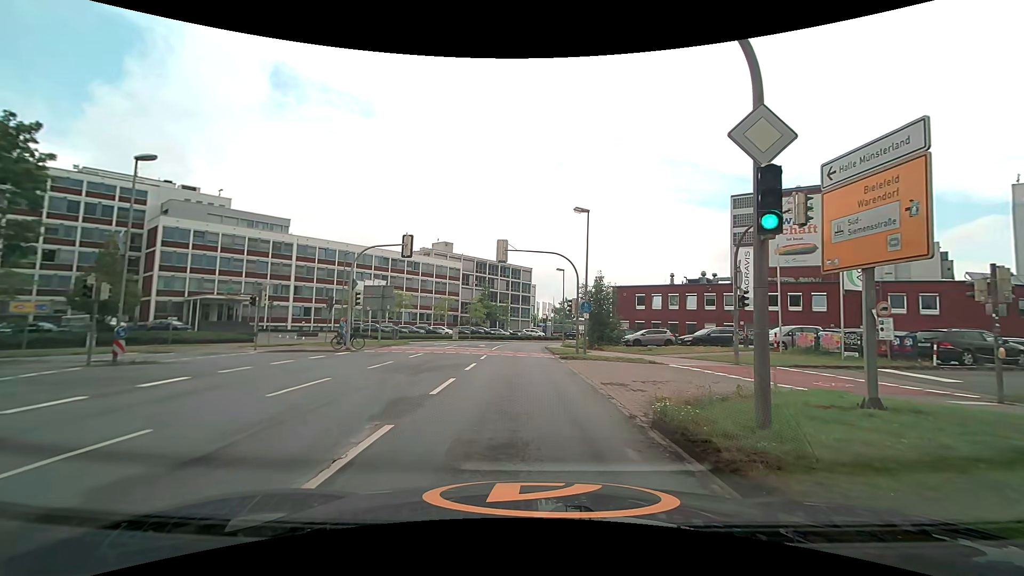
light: Day
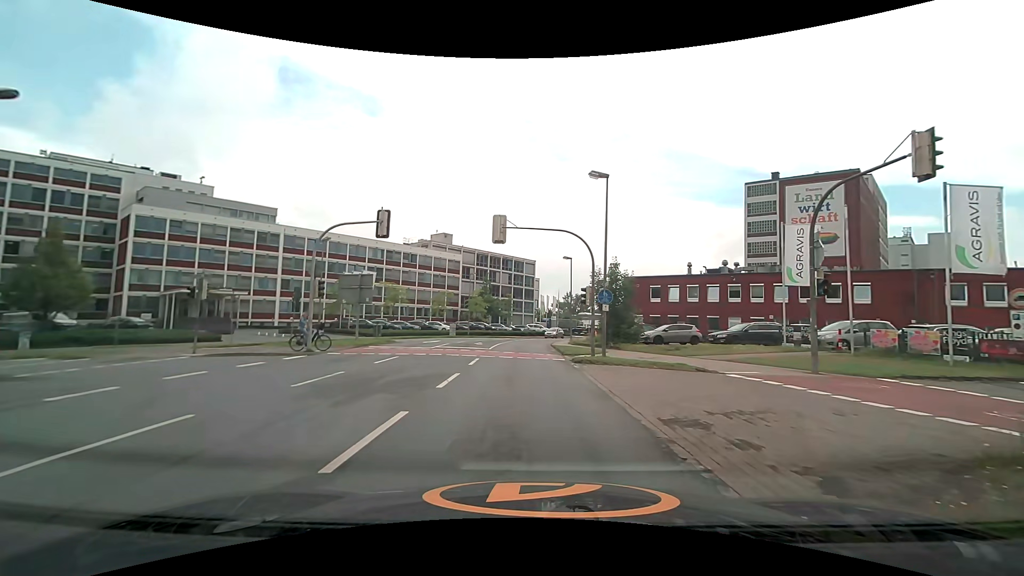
(0.0, +5.7) m; 0°
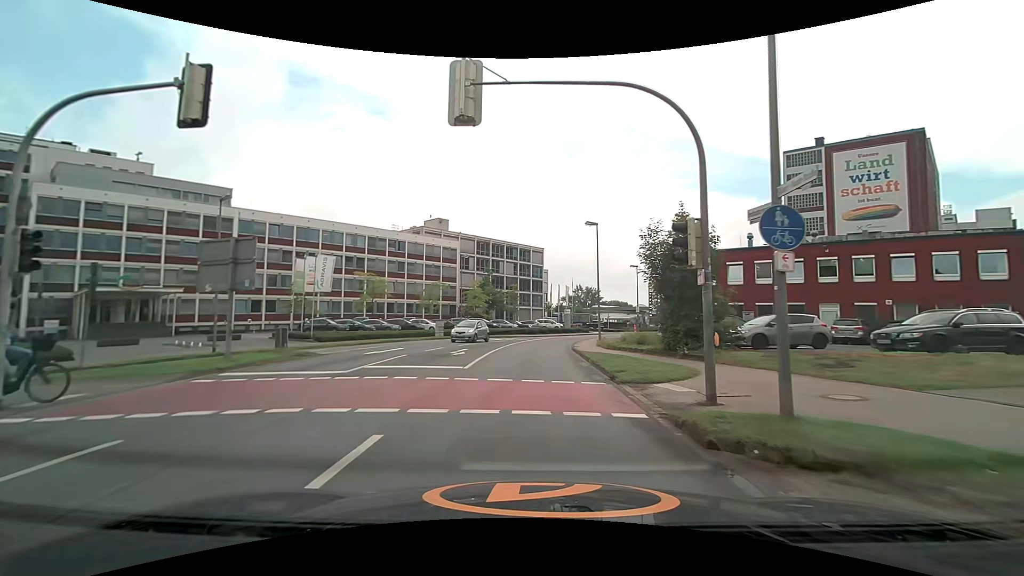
(0.0, +14.0) m; -1°
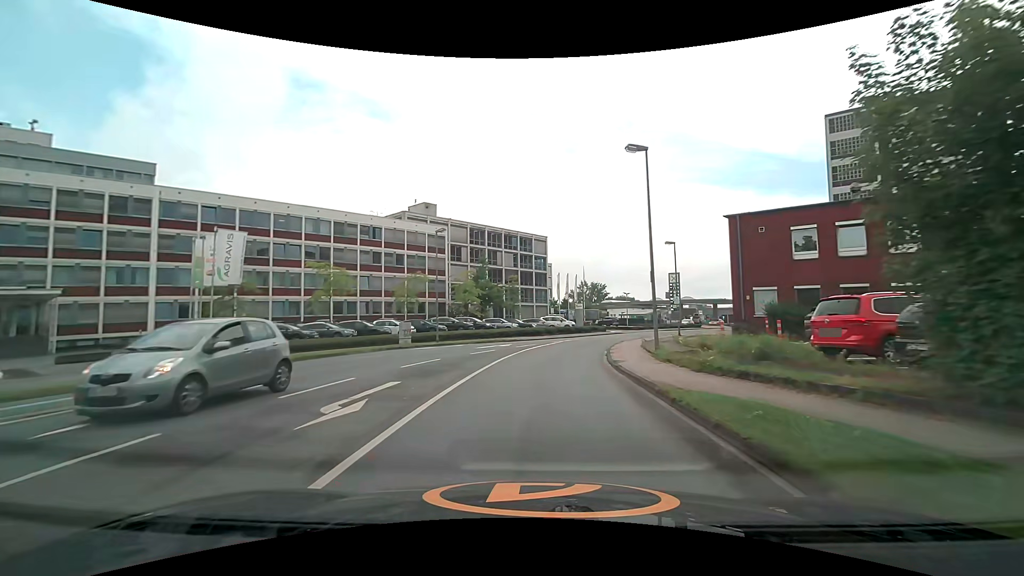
(0.0, +13.7) m; 0°
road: unclassified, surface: asphalt
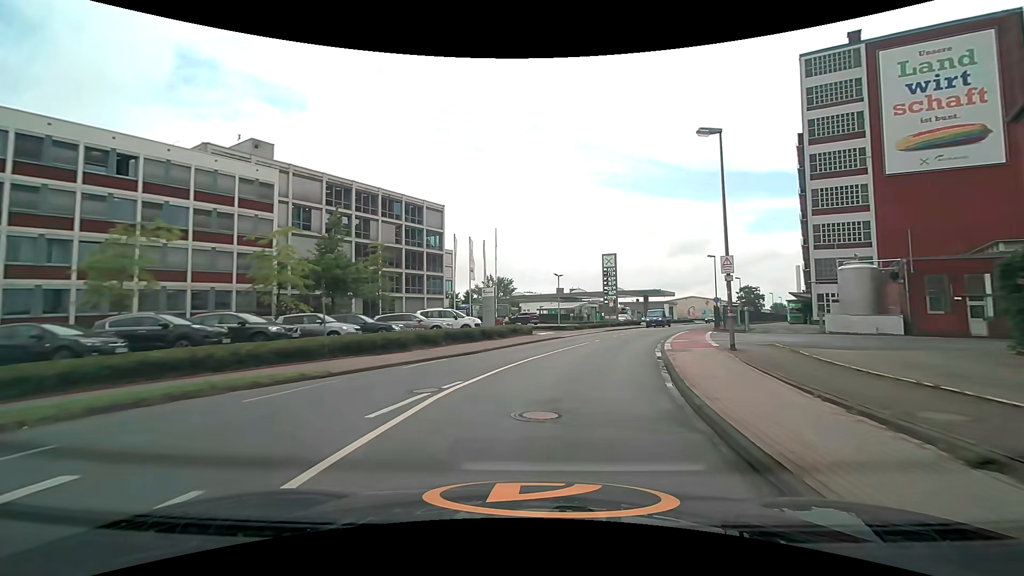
(+1.6, +25.7) m; +10°
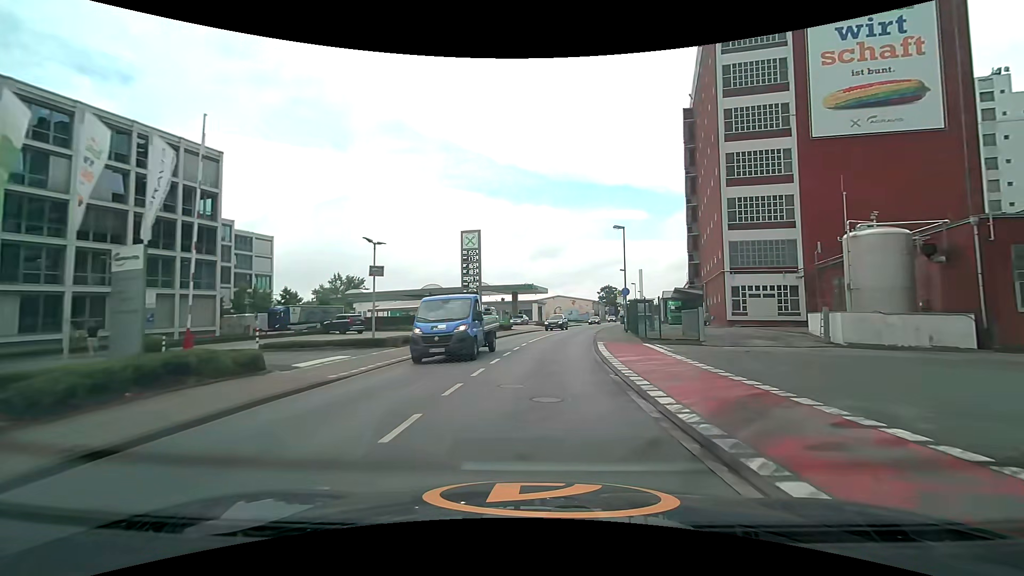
(+2.9, +21.4) m; +15°
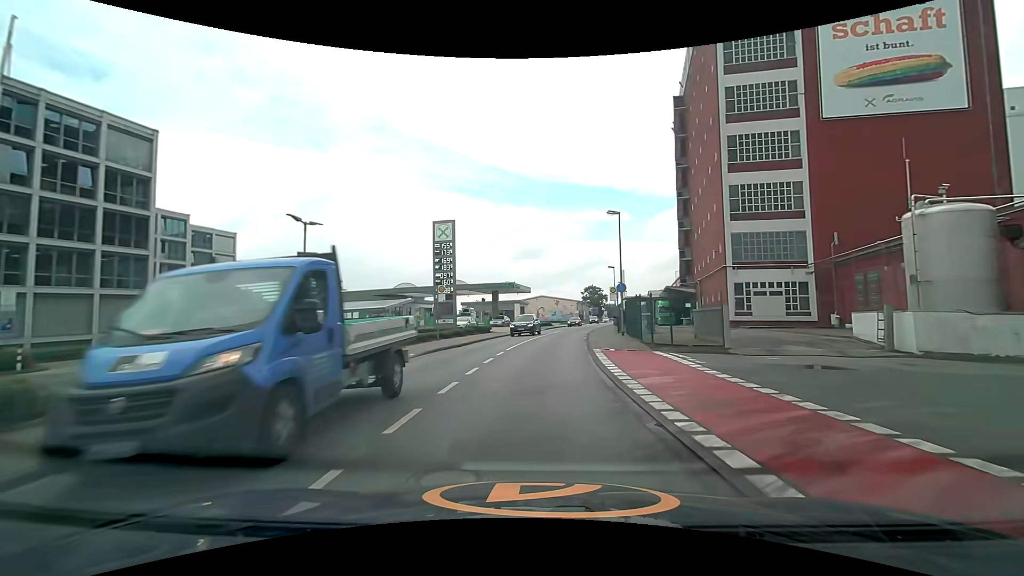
(+0.1, +5.5) m; +2°
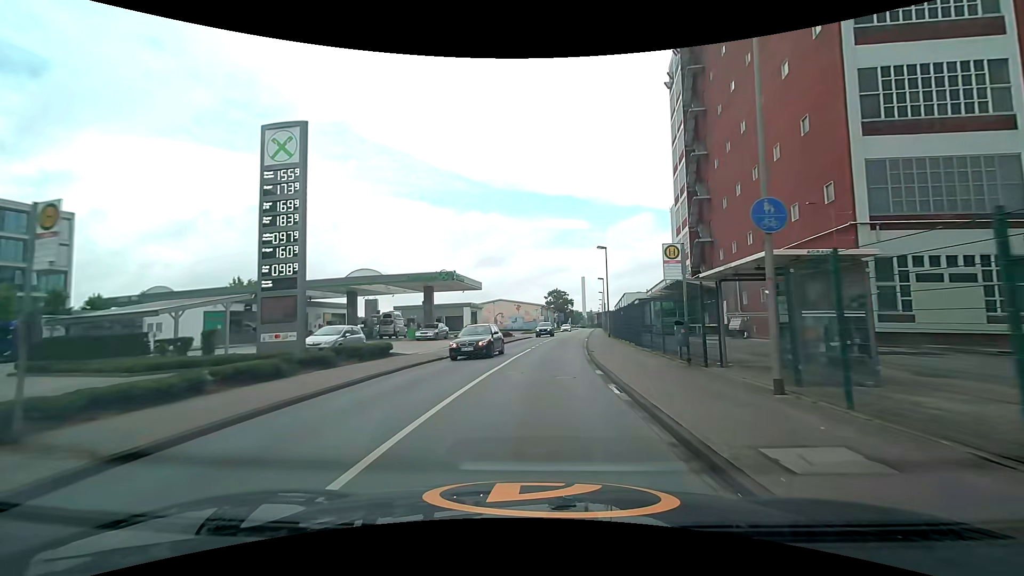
(+0.8, +23.2) m; +5°
(0, +10) (0, +20) (+1, +30) (+2, +40) (+3, +50) (+4, +60) (+5, +70) (+6, +80) (+7, +90) (+8, +100) m
